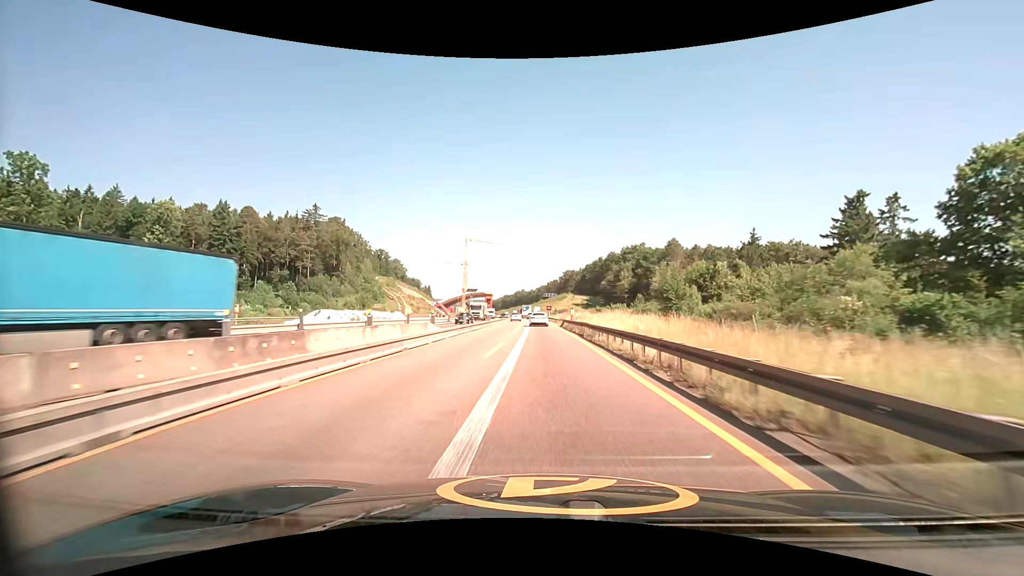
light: Day
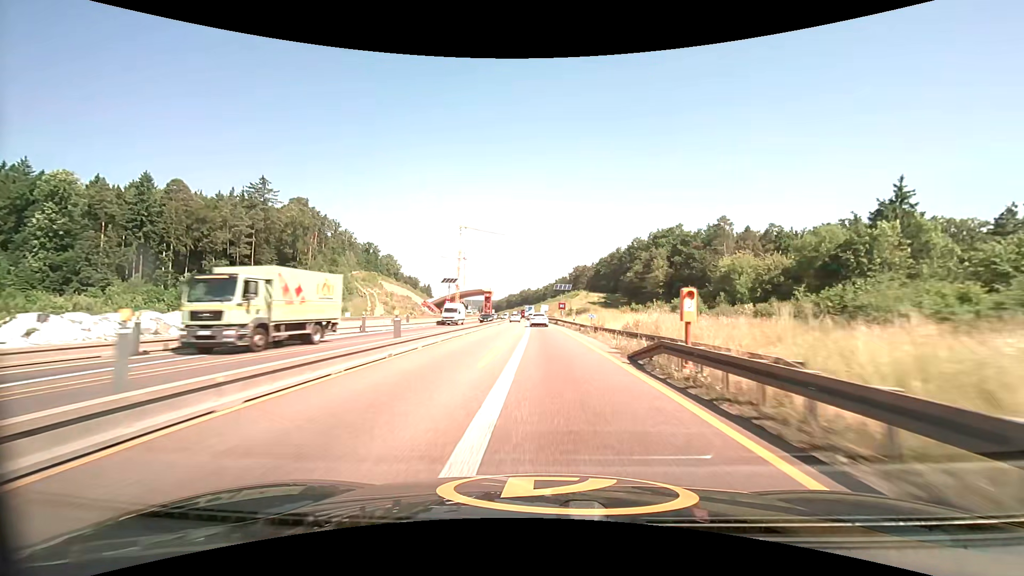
(-0.4, +38.0) m; -1°
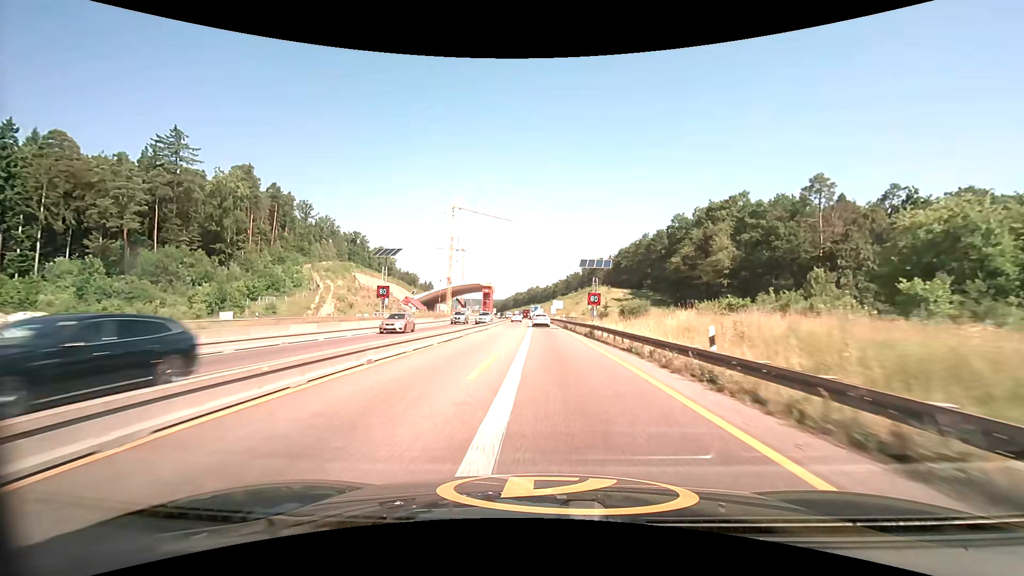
(-0.3, +38.0) m; -1°
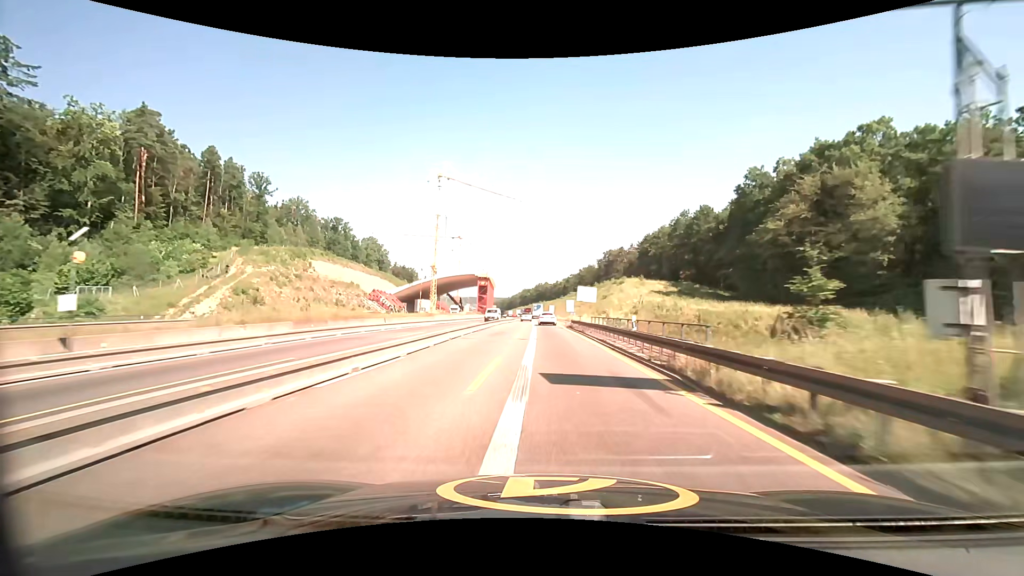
(-0.4, +37.9) m; -1°
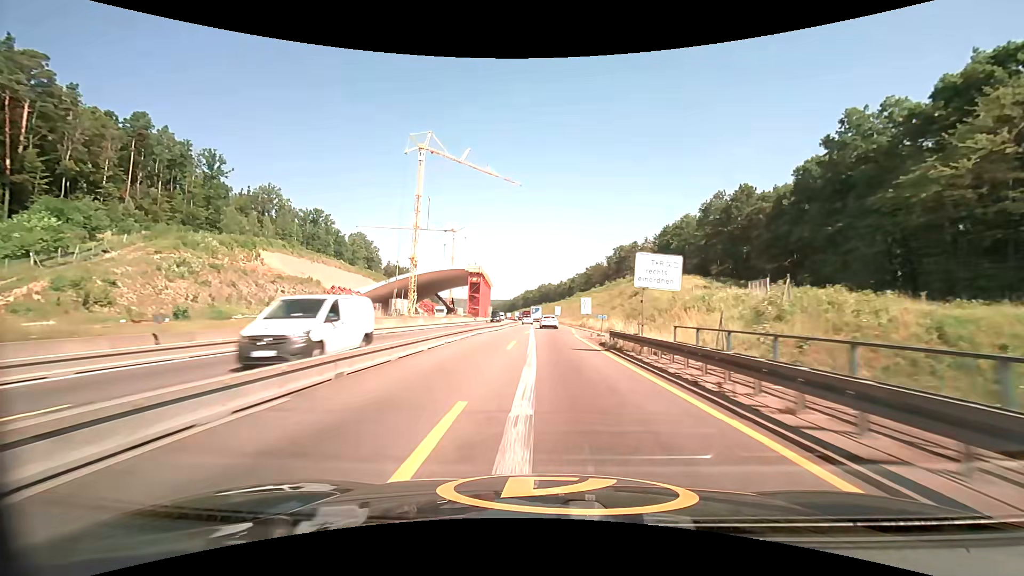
(-0.1, +25.1) m; 0°
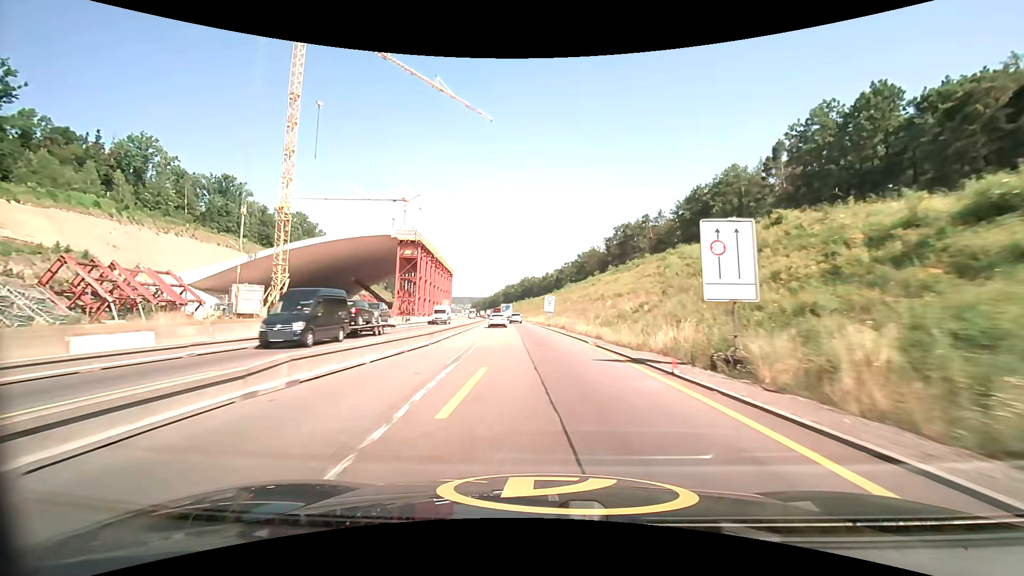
(+0.6, +50.1) m; +2°
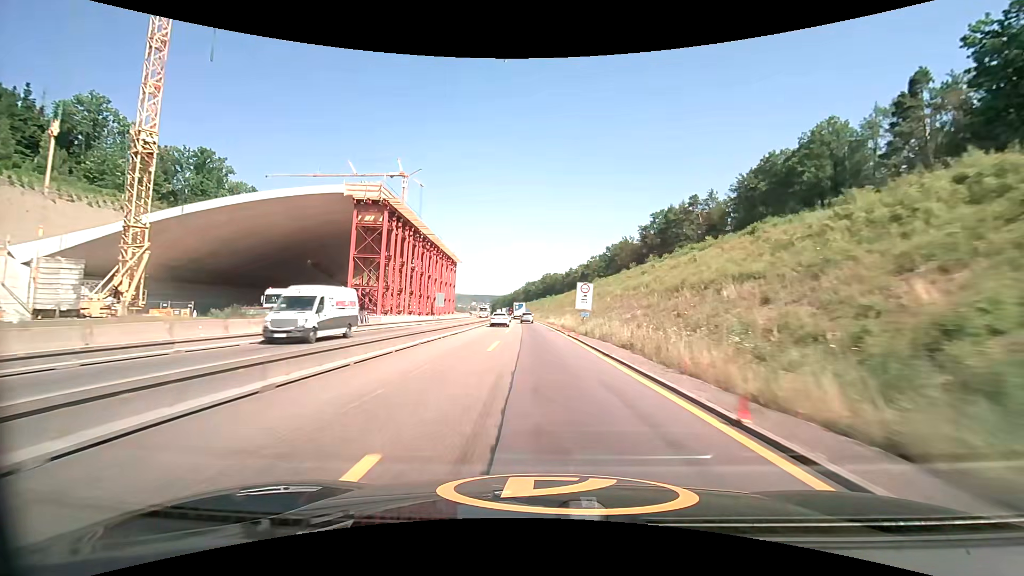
(-0.4, +25.0) m; -2°
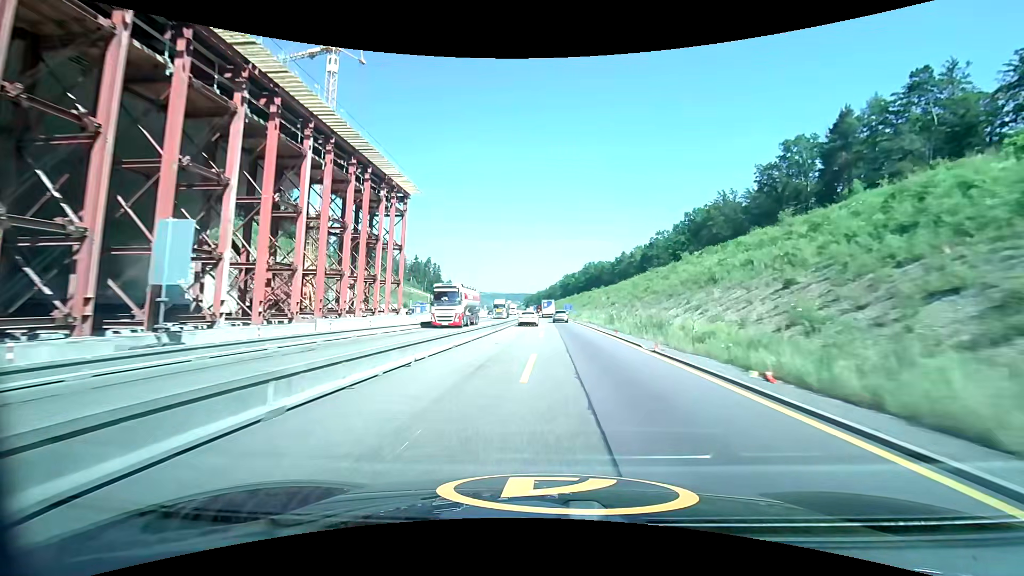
(-2.8, +62.0) m; -4°
(0, +10) (0, +20) (0, +30) (0, +40) (0, +50) (0, +60) (0, +70) (-1, +80) (-1, +90) (-1, +100) m
